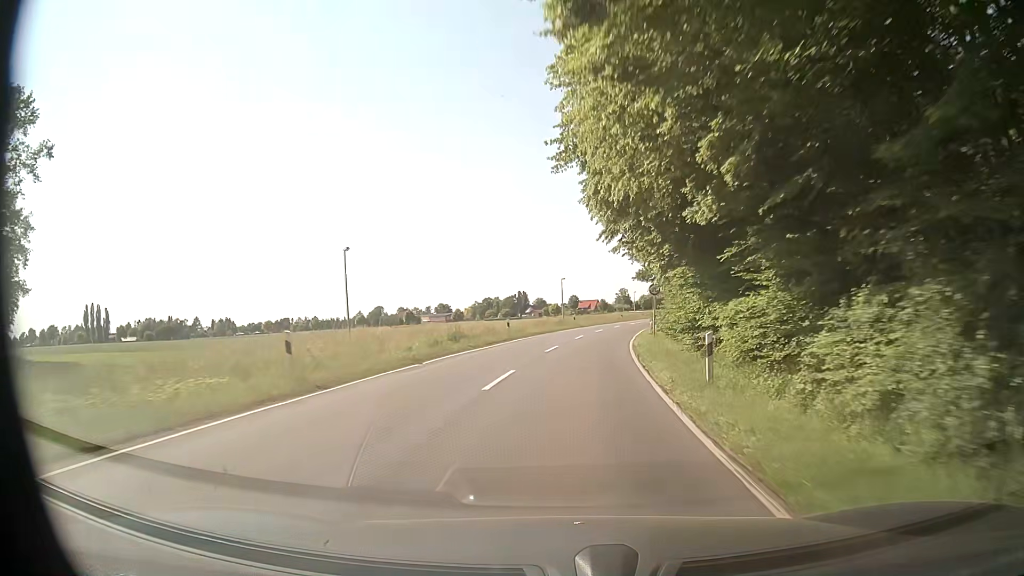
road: secondary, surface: asphalt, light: Day
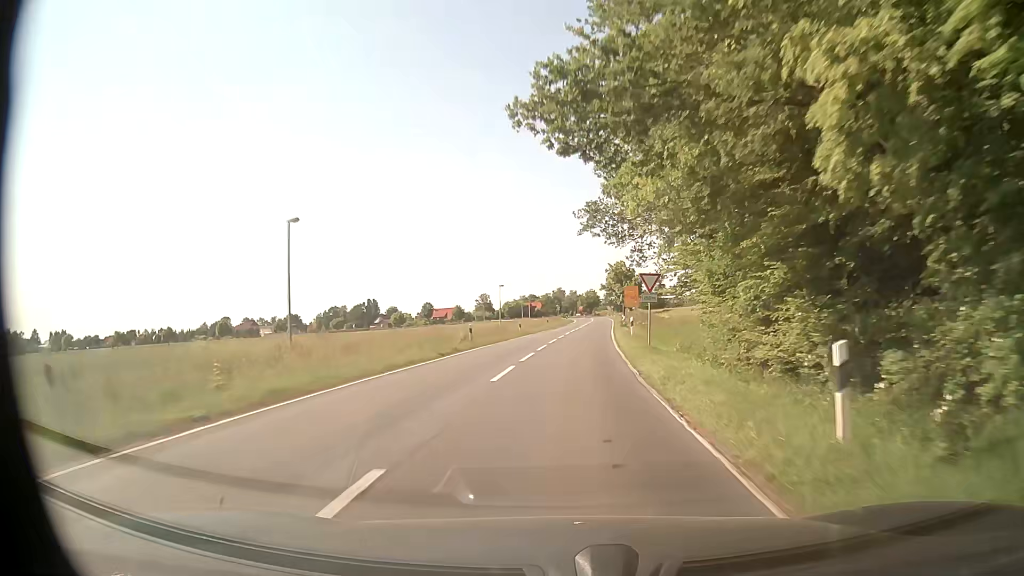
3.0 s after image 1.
(+6.1, +57.7) m; +12°
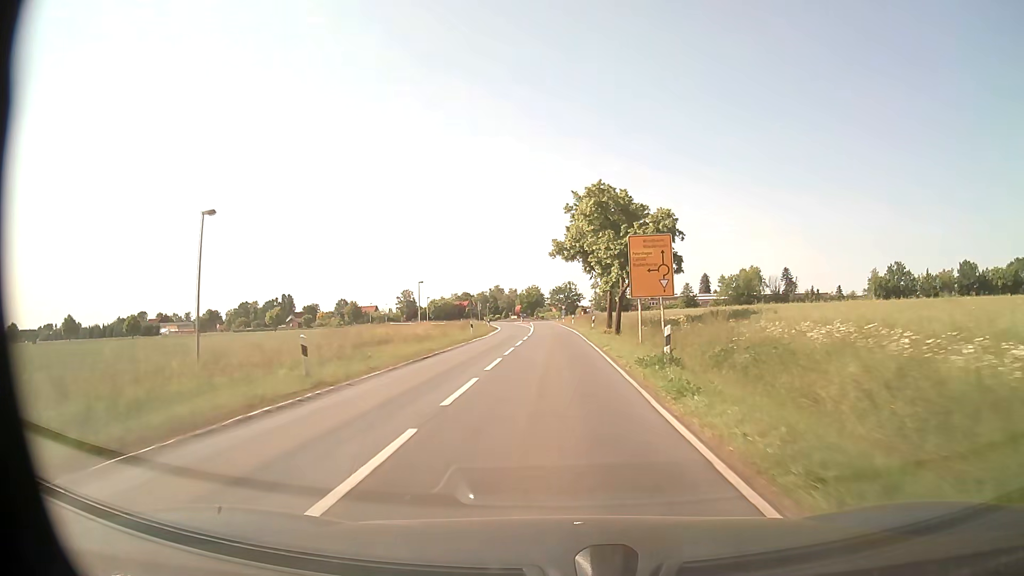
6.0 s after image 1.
(+3.4, +57.9) m; +5°
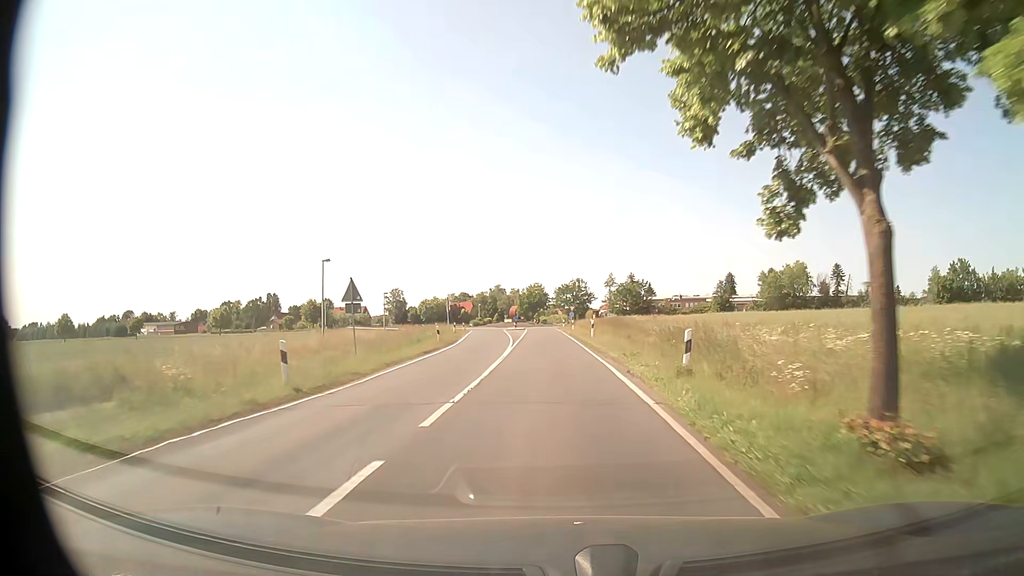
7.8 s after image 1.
(0.0, +31.3) m; -1°
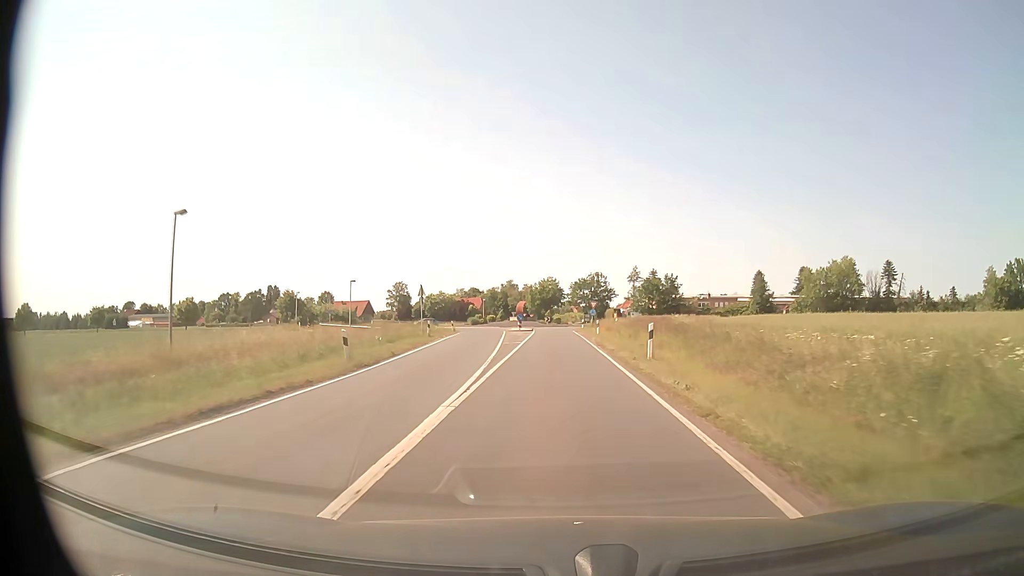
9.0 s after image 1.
(-0.1, +18.8) m; -1°
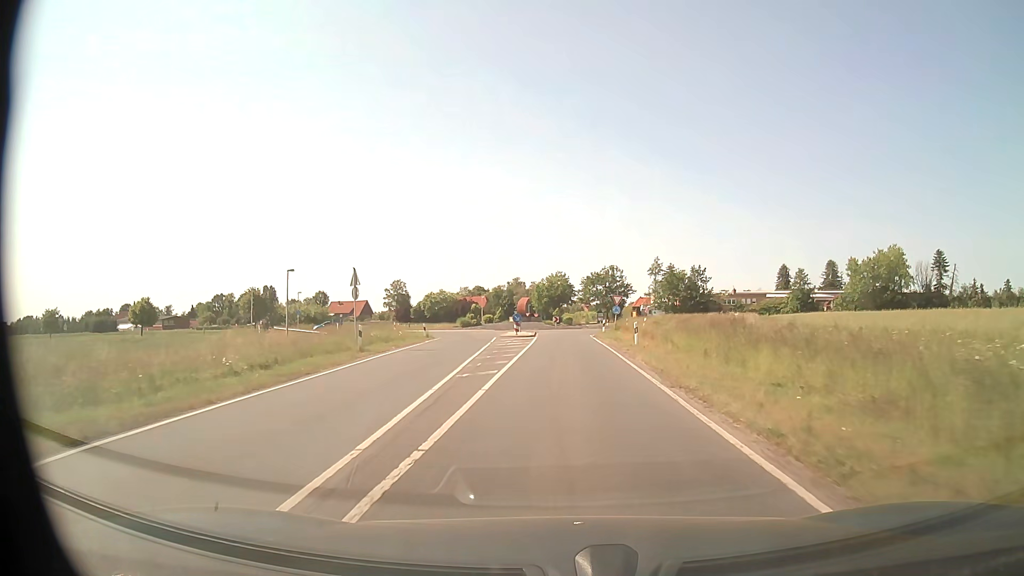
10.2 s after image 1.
(-0.1, +17.2) m; -1°
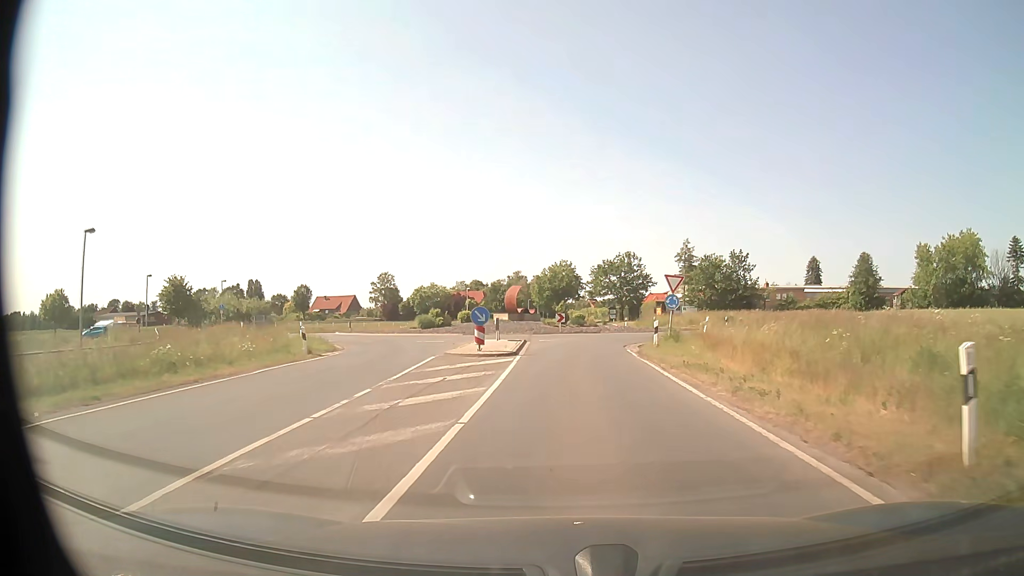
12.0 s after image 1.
(0.0, +22.8) m; 0°
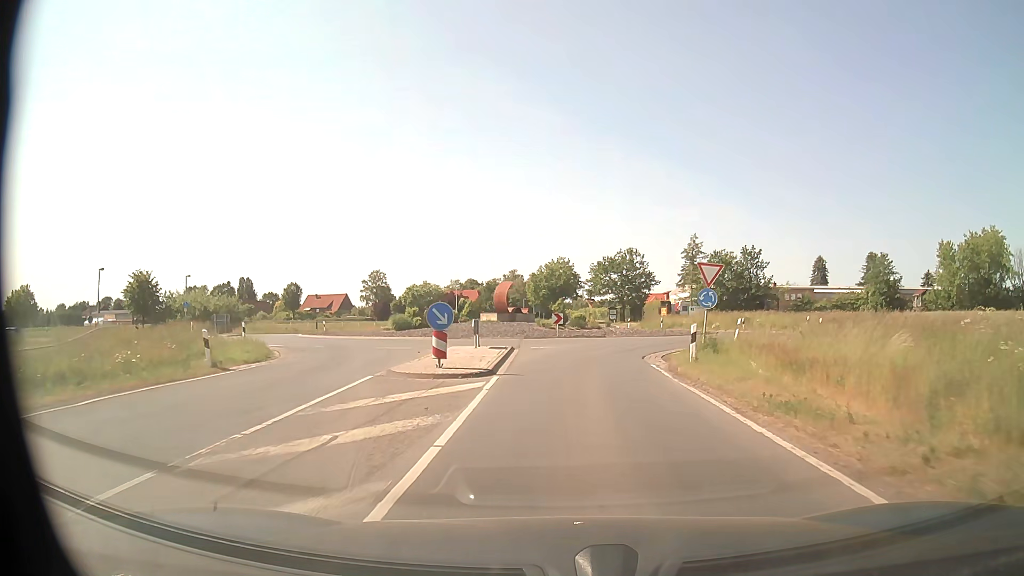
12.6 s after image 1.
(0.0, +6.8) m; 0°
(0, +10) (+1, +20) (+4, +29) (+10, +37) (+14, +47) (+12, +56) (+4, +63) (-6, +63) (-15, +59) (-23, +54) m
